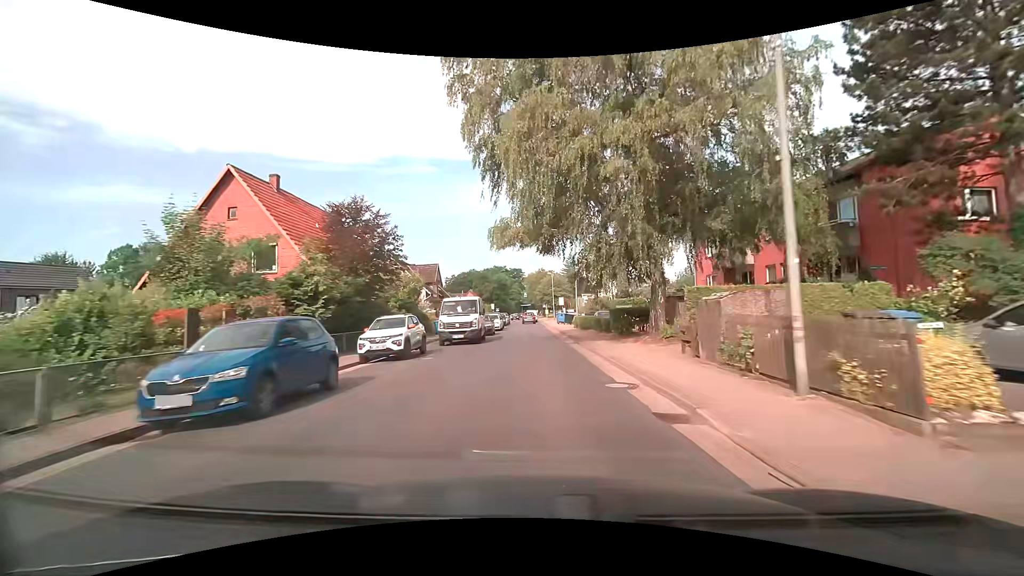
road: tertiary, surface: asphalt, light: Day
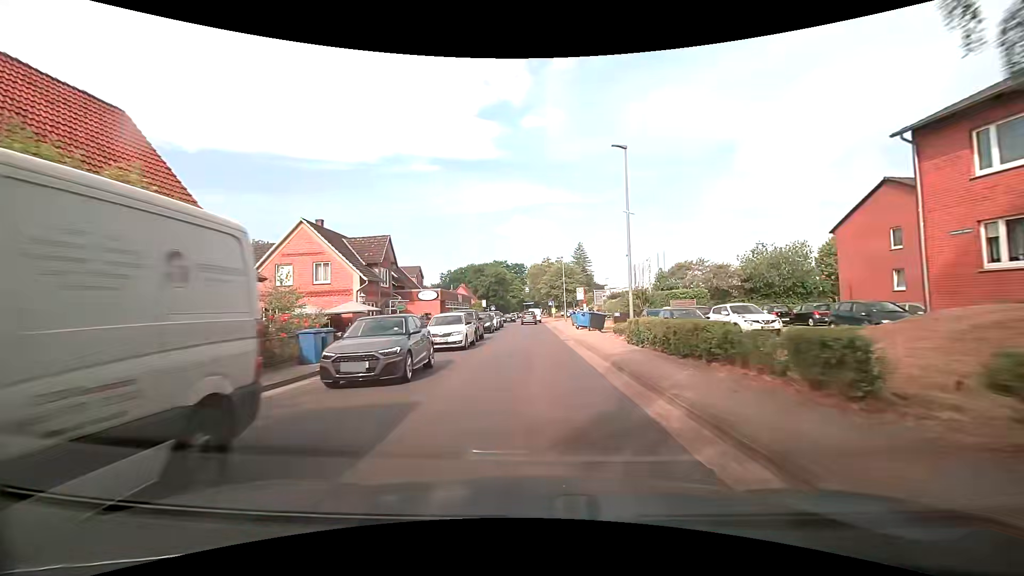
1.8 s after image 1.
(-0.2, +22.5) m; -1°
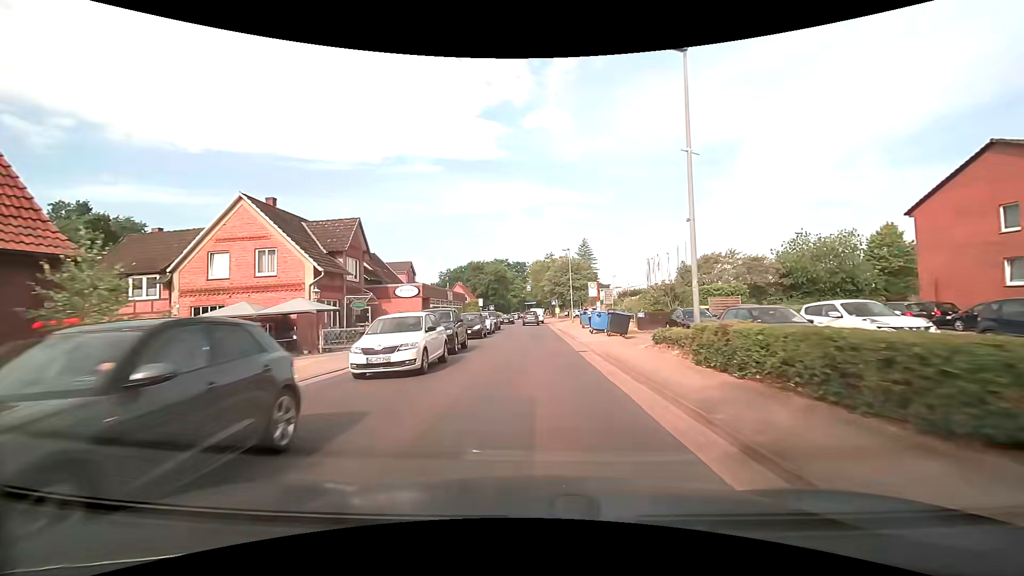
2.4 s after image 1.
(-0.1, +7.6) m; -1°
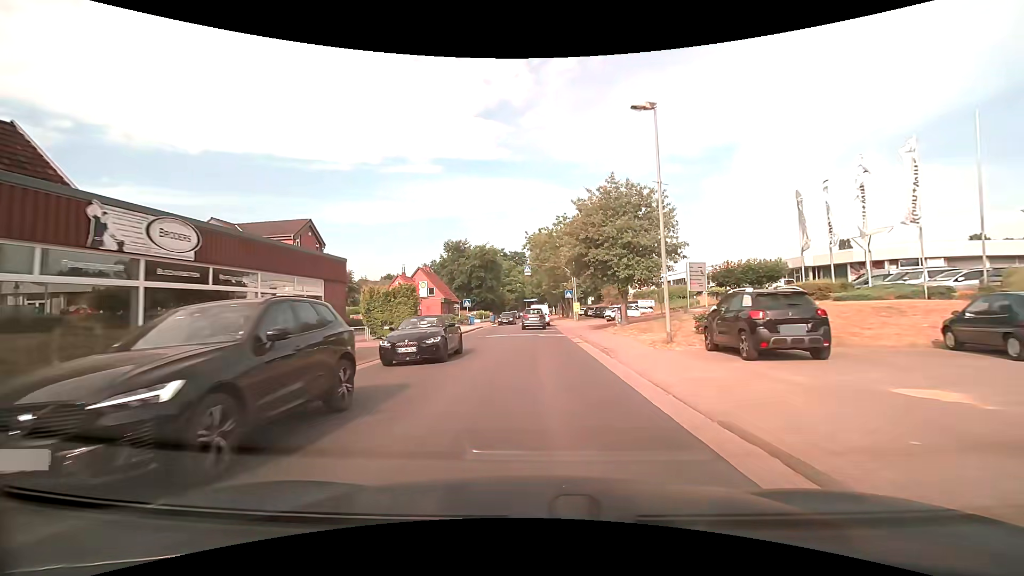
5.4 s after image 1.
(+0.1, +36.0) m; 0°
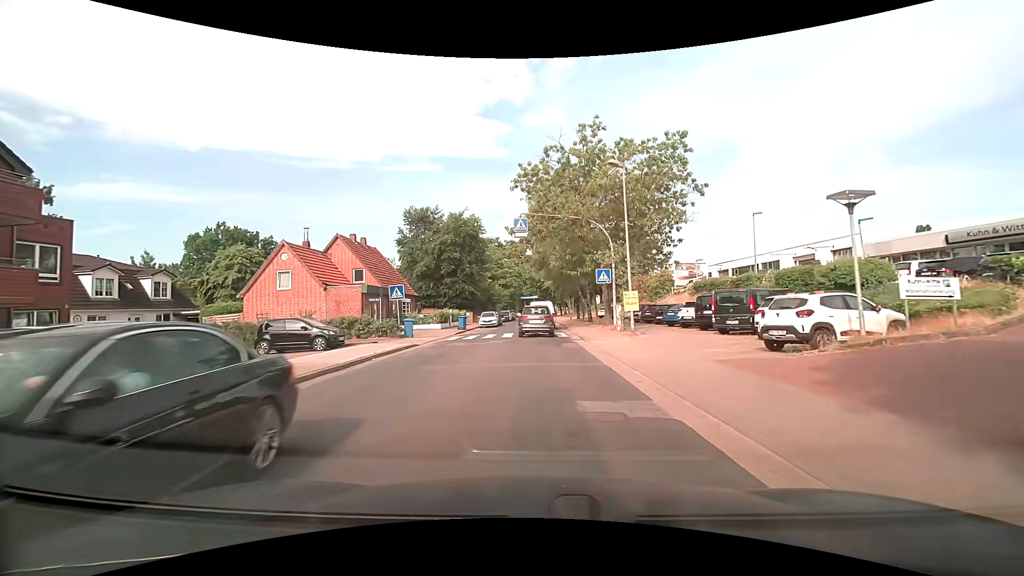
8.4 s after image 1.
(+0.1, +28.5) m; 0°
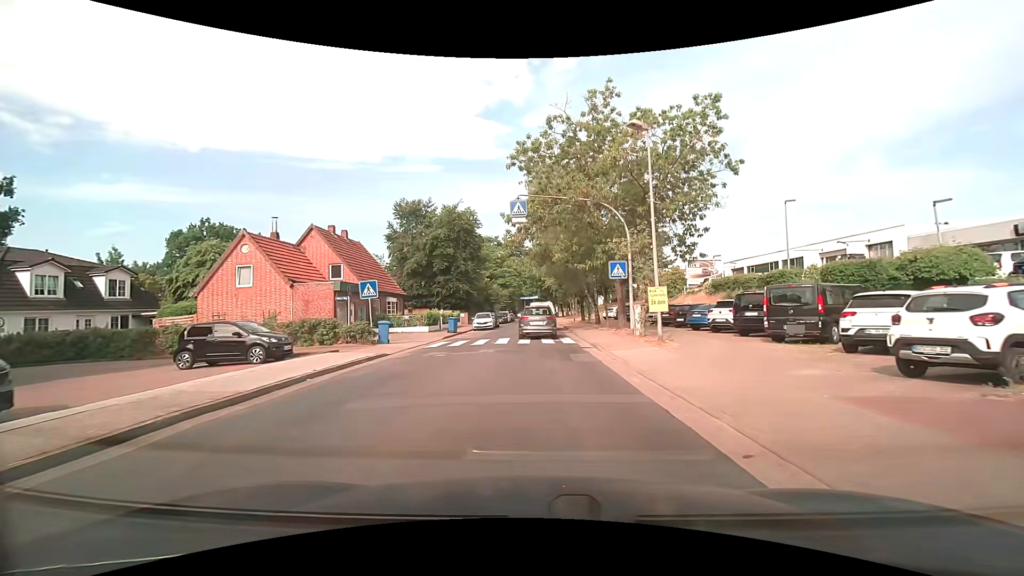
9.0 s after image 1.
(0.0, +4.7) m; 0°
